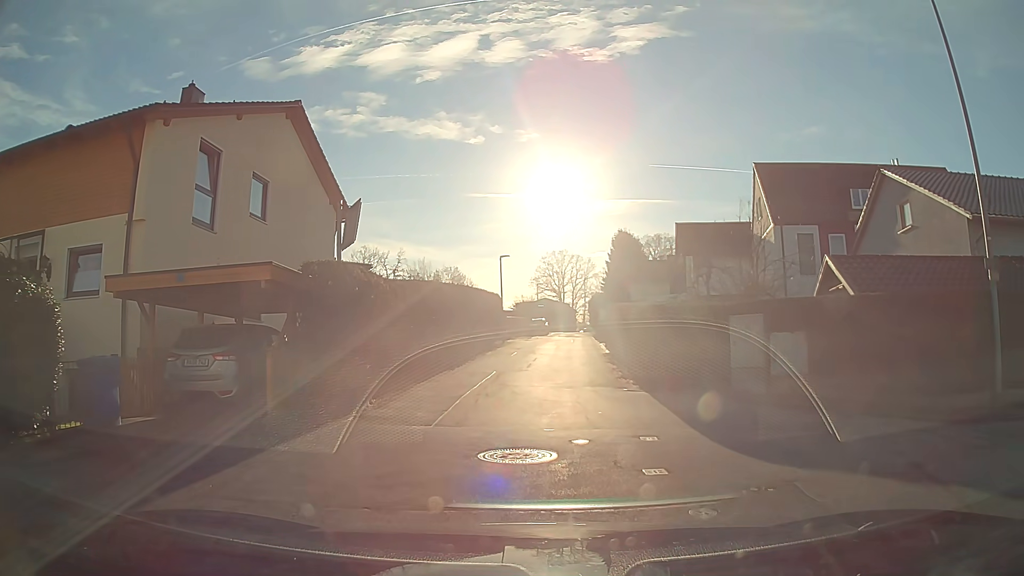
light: Day
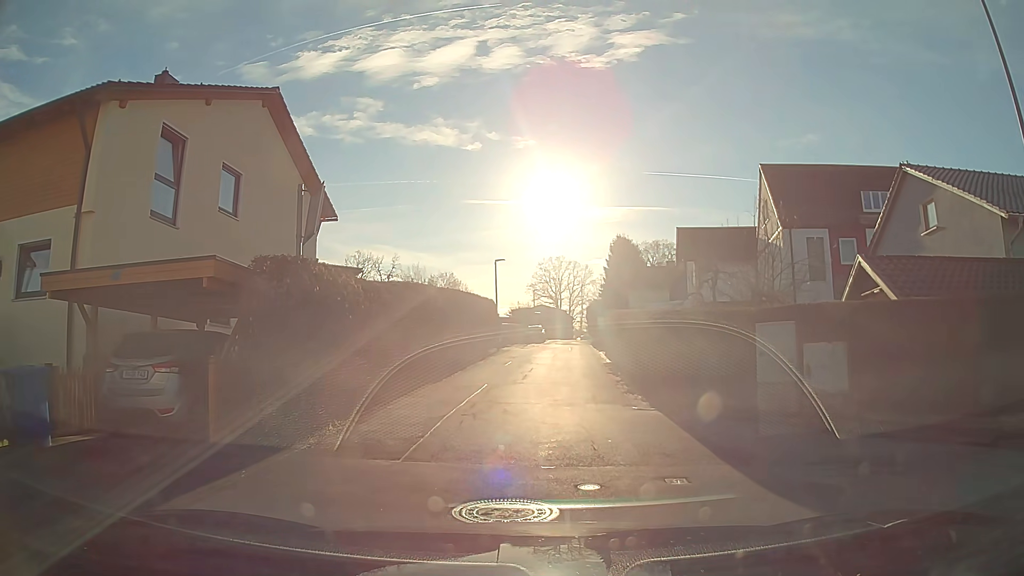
(0.0, +1.9) m; 0°
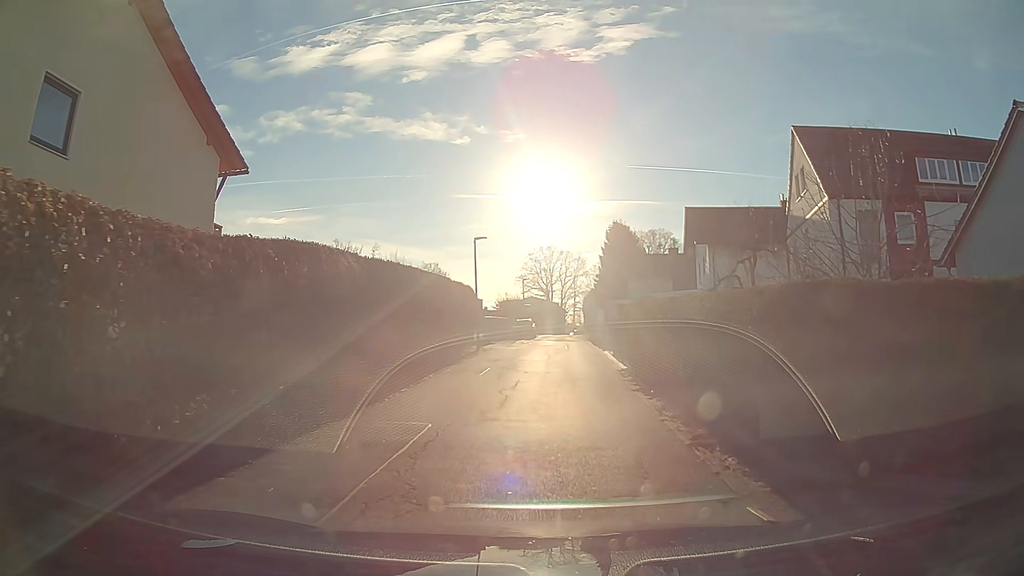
(+0.1, +7.4) m; +1°
(0, +10) (0, +20) (+1, +30) (+1, +40) (+2, +50) (+2, +60) (+4, +70) (+6, +80) (+10, +89) (+13, +98) m
